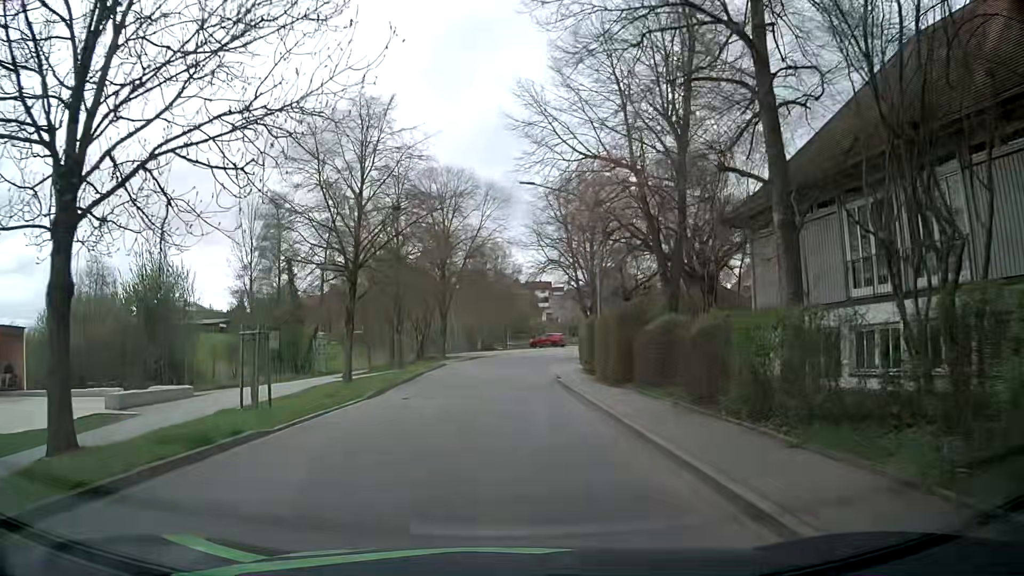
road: residential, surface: asphalt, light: Day
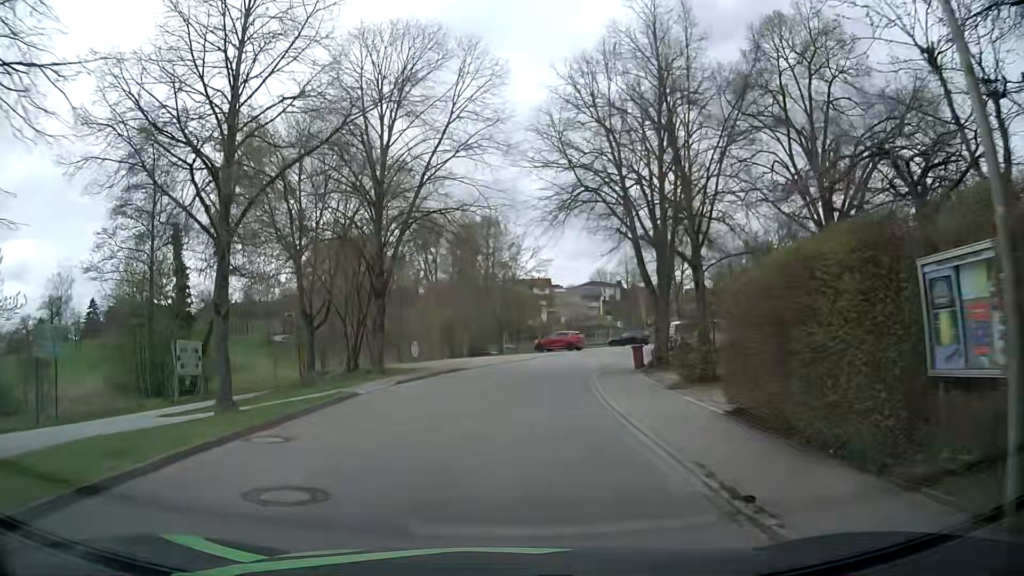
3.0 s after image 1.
(+0.1, +21.8) m; +1°
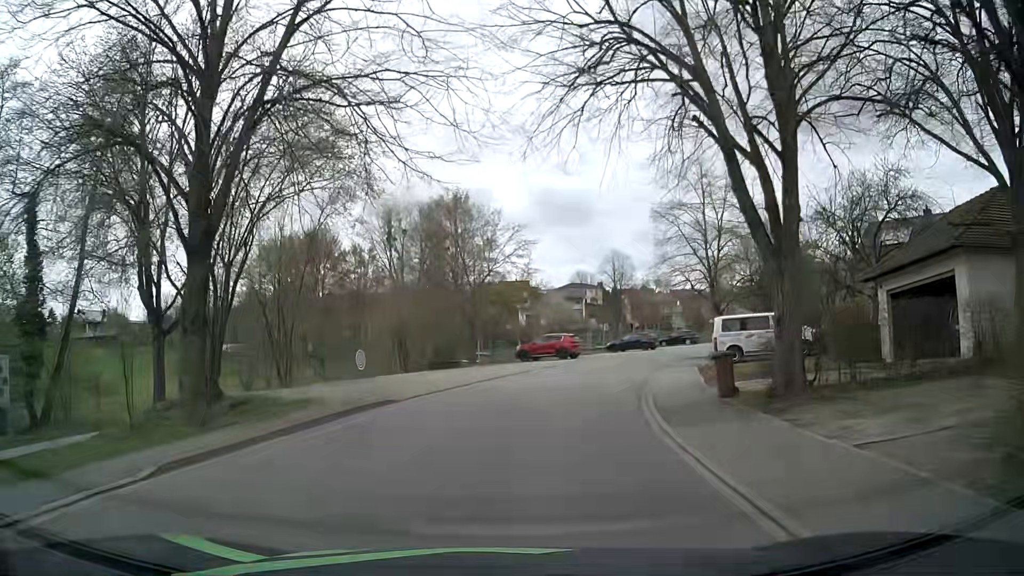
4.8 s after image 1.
(0.0, +12.8) m; 0°
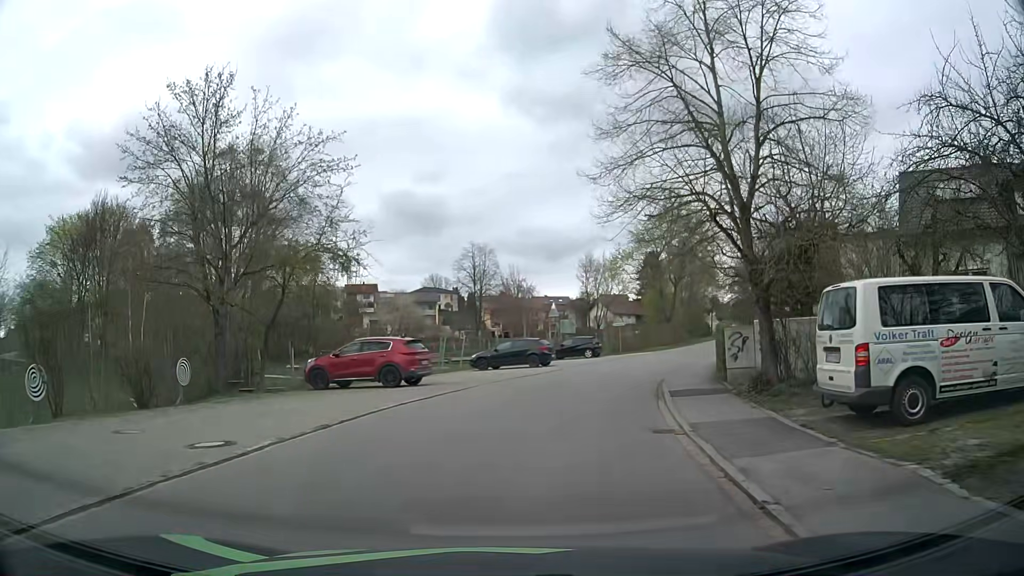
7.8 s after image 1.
(+2.3, +20.4) m; +13°
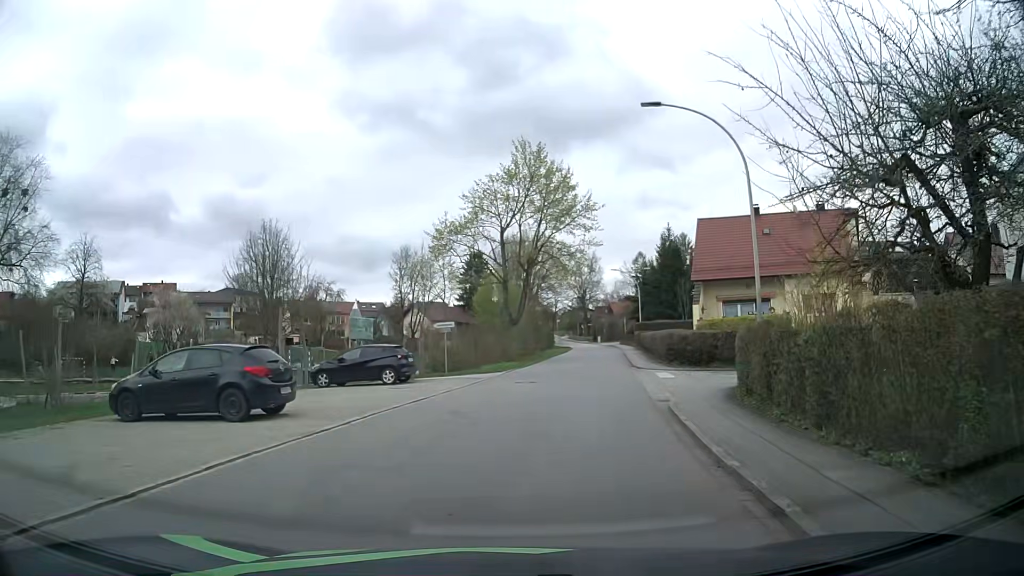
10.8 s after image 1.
(+2.4, +20.2) m; +15°
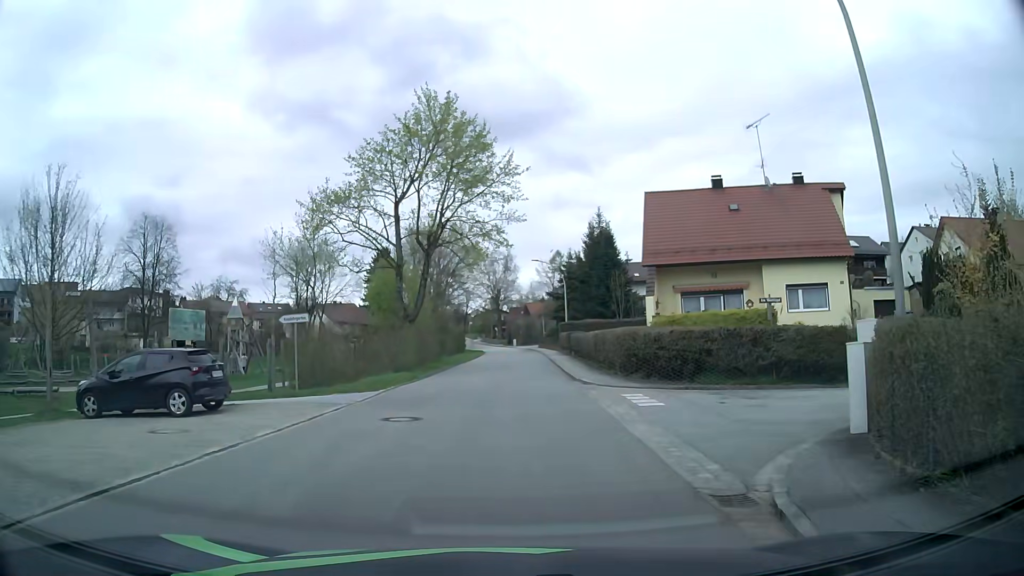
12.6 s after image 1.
(+0.7, +9.9) m; +7°
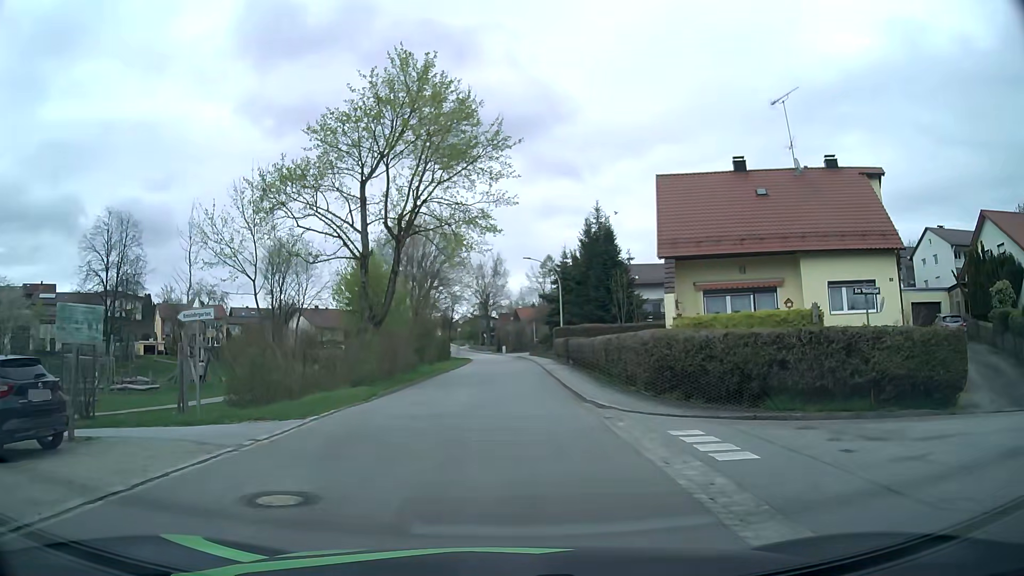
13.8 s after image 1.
(+0.1, +5.9) m; +1°
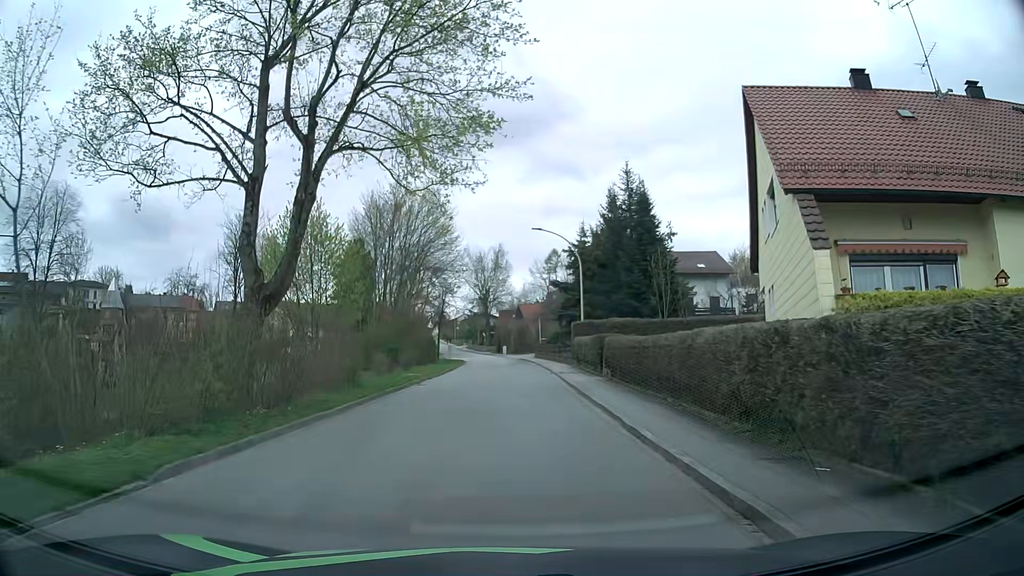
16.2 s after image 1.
(-0.1, +13.2) m; -1°
